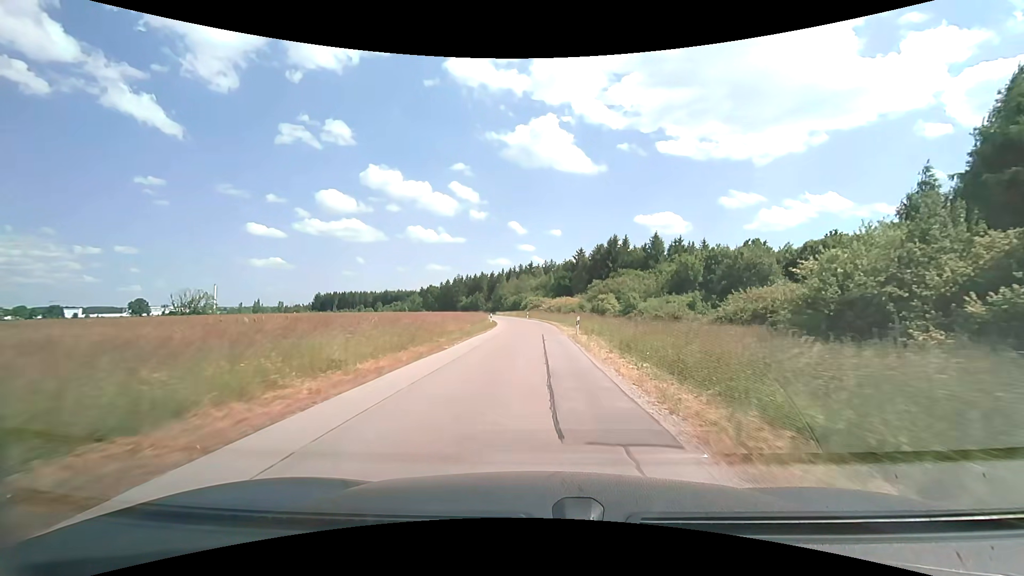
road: unclassified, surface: asphalt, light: Day
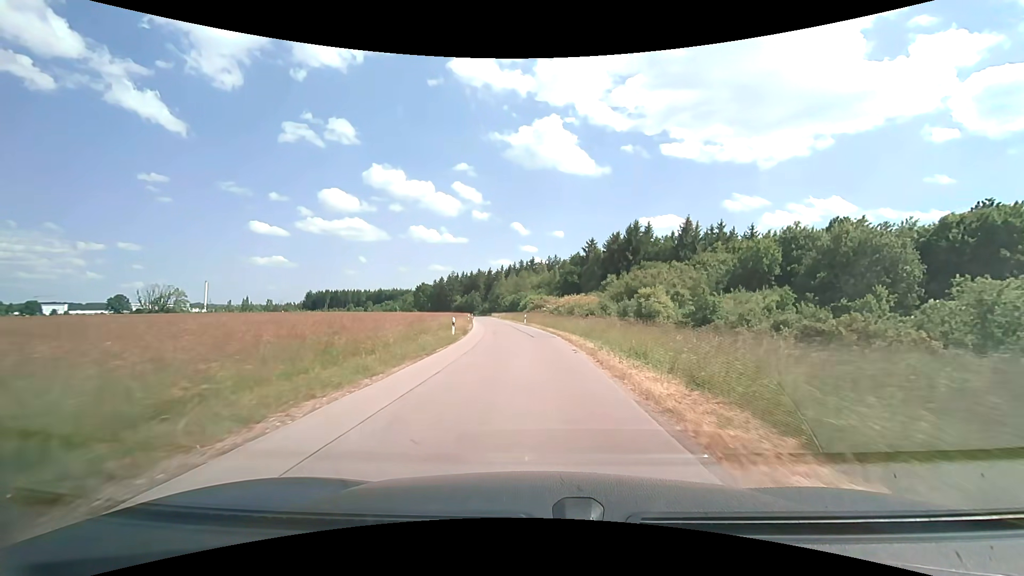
(0.0, +24.9) m; 0°
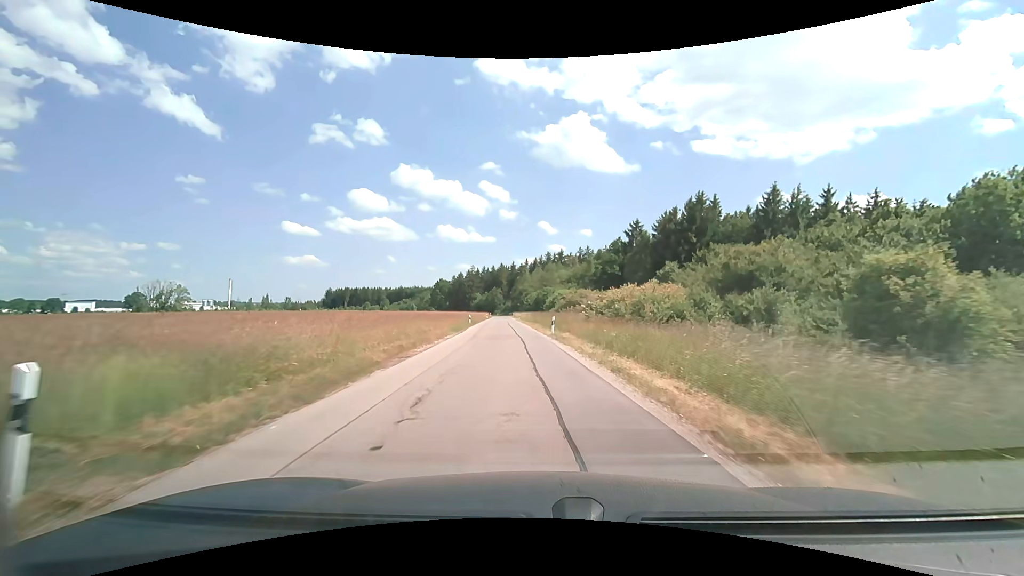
(-0.5, +24.8) m; -3°
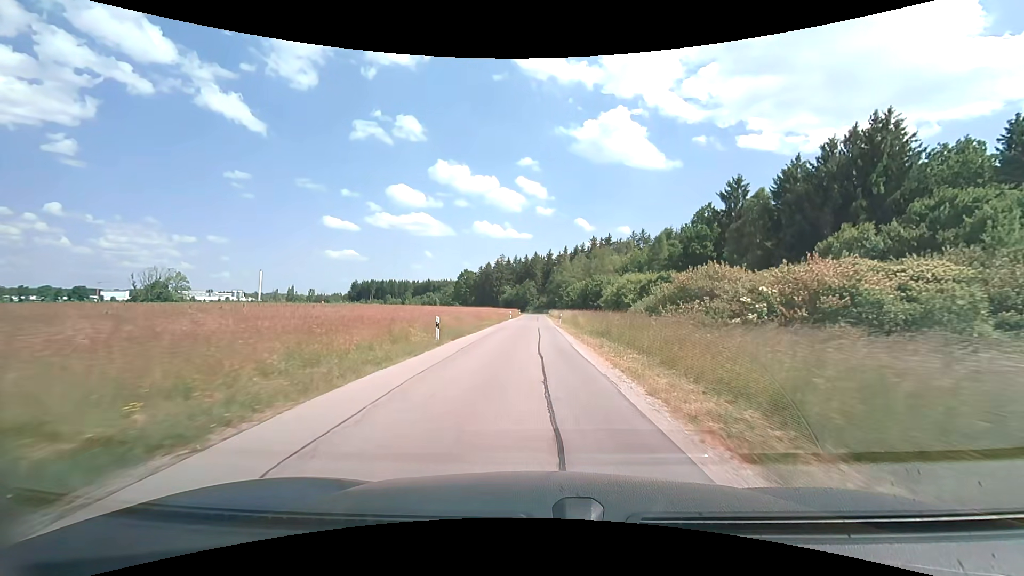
(-1.6, +32.9) m; -4°
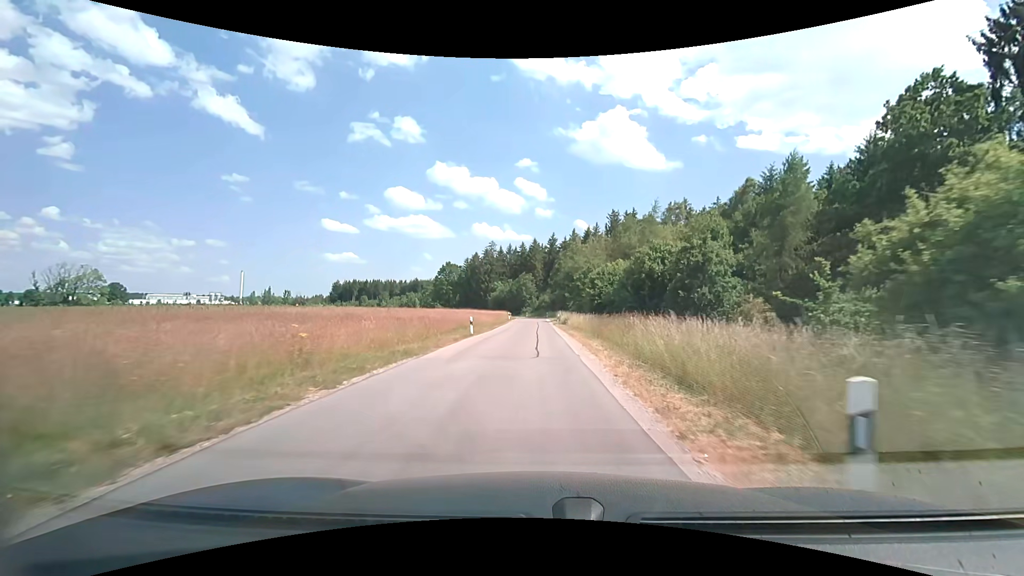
(+0.2, +41.3) m; 0°
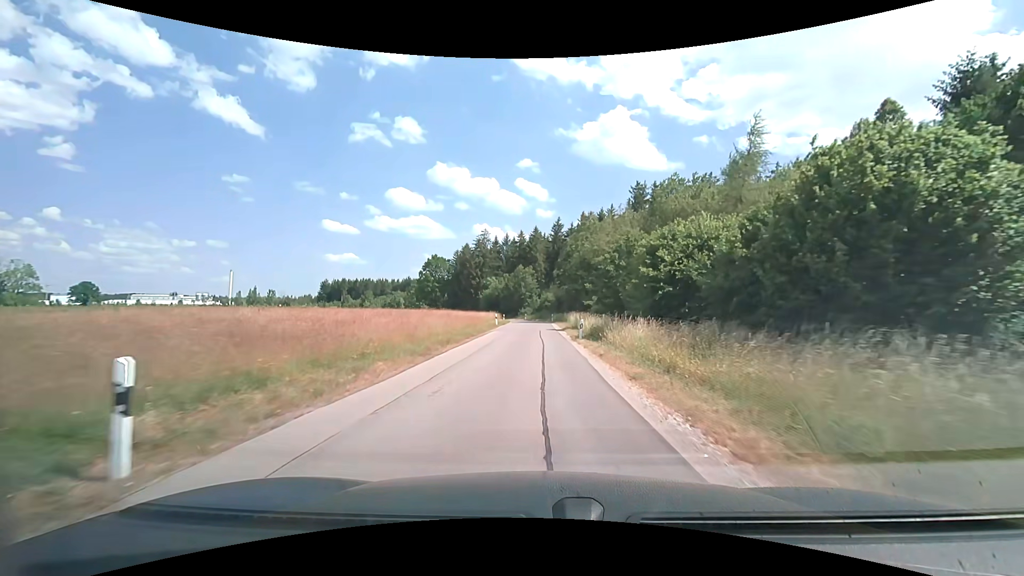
(-0.2, +24.3) m; 0°
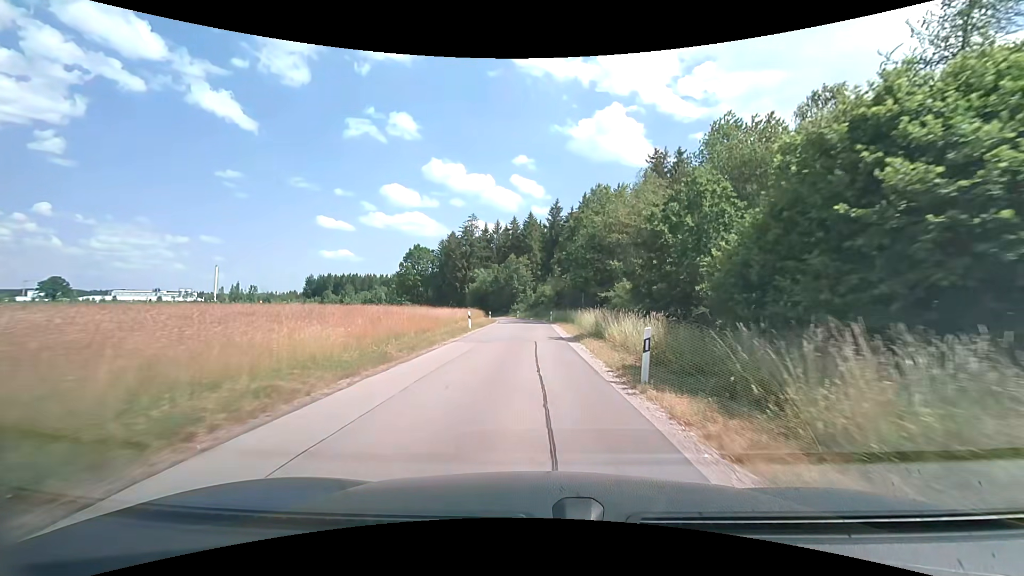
(+0.1, +15.7) m; +1°
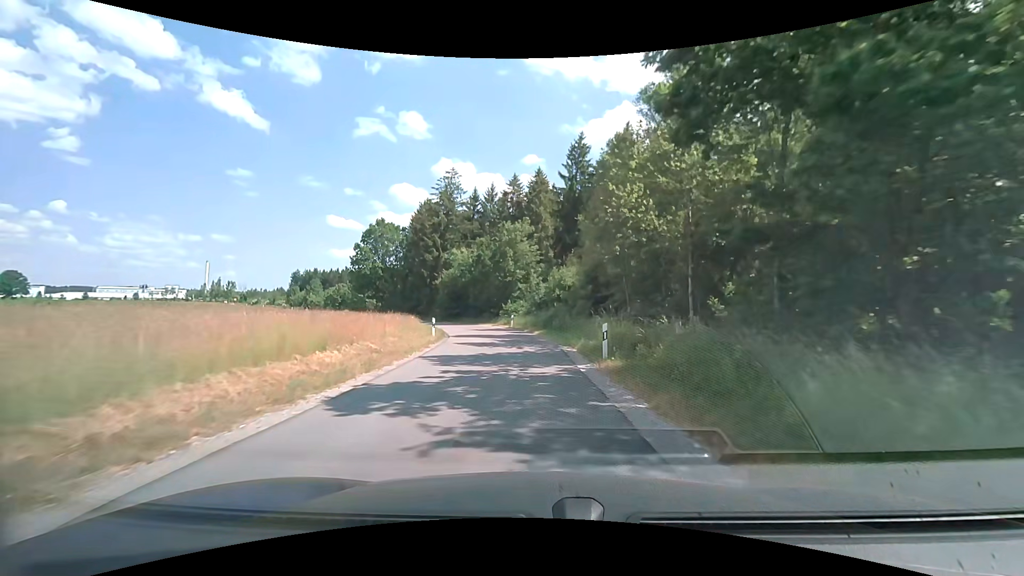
(-0.1, +37.3) m; -1°
(0, +10) (0, +20) (-1, +30) (-3, +40) (-6, +49) (-11, +58) (-16, +67) (-21, +75) (-27, +84) (-32, +92) m
